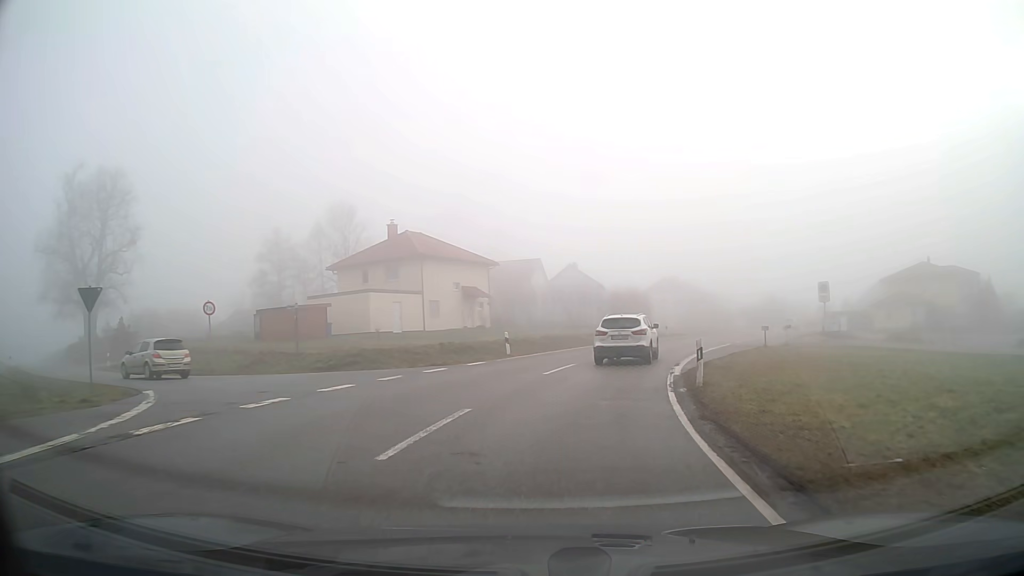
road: tertiary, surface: asphalt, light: Day
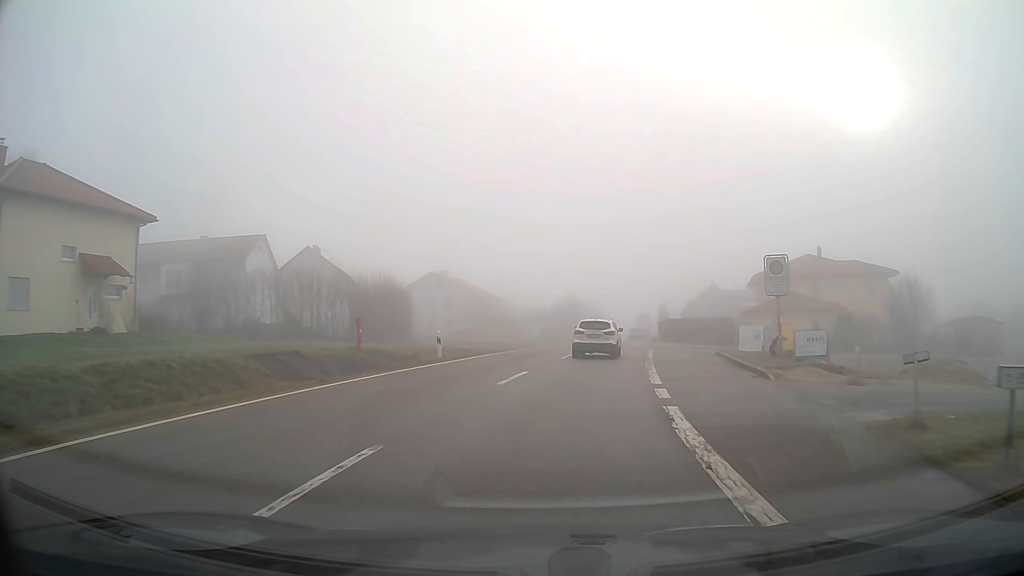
(+4.5, +26.4) m; +20°
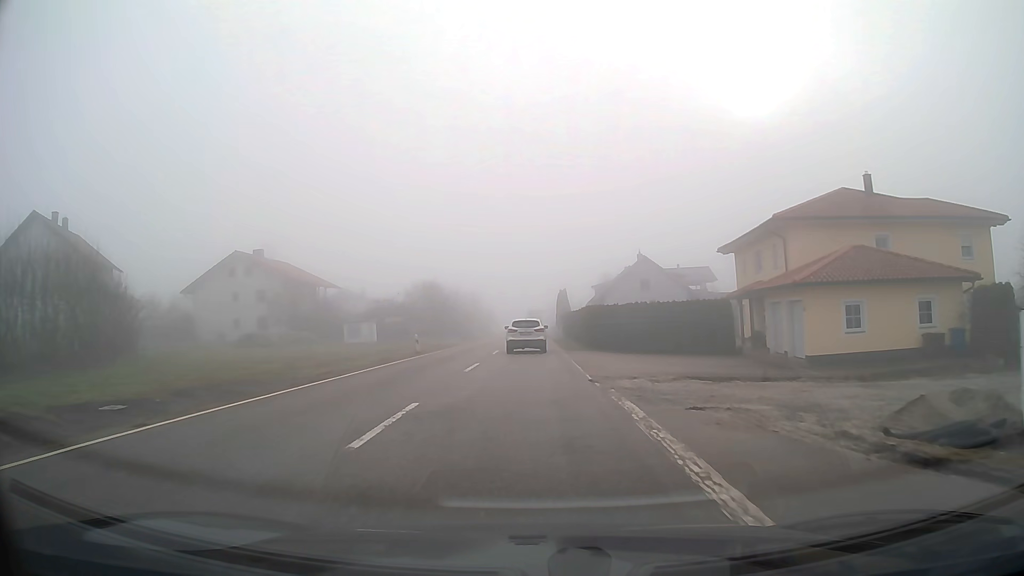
(+3.0, +30.6) m; +8°
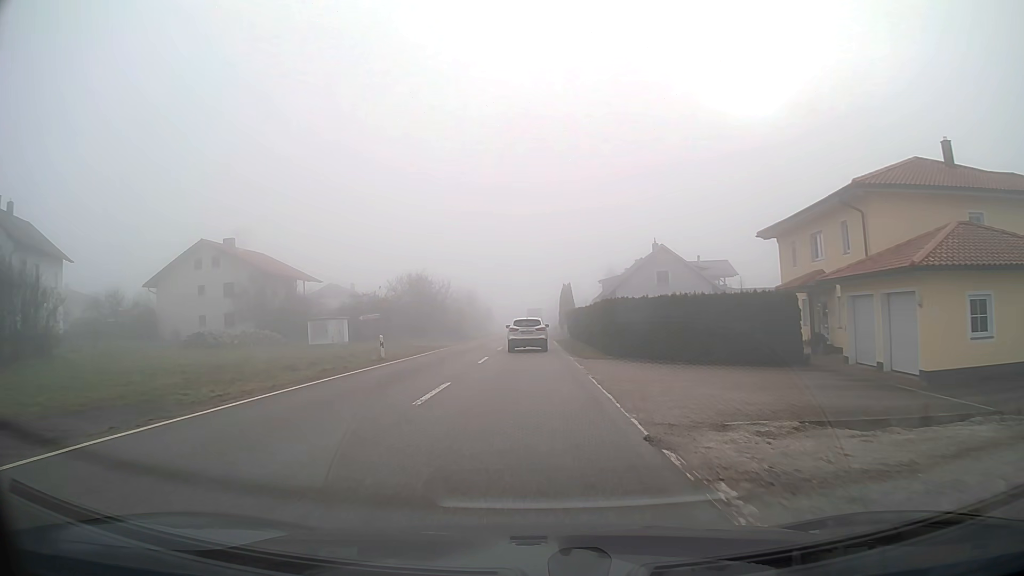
(0.0, +8.0) m; 0°
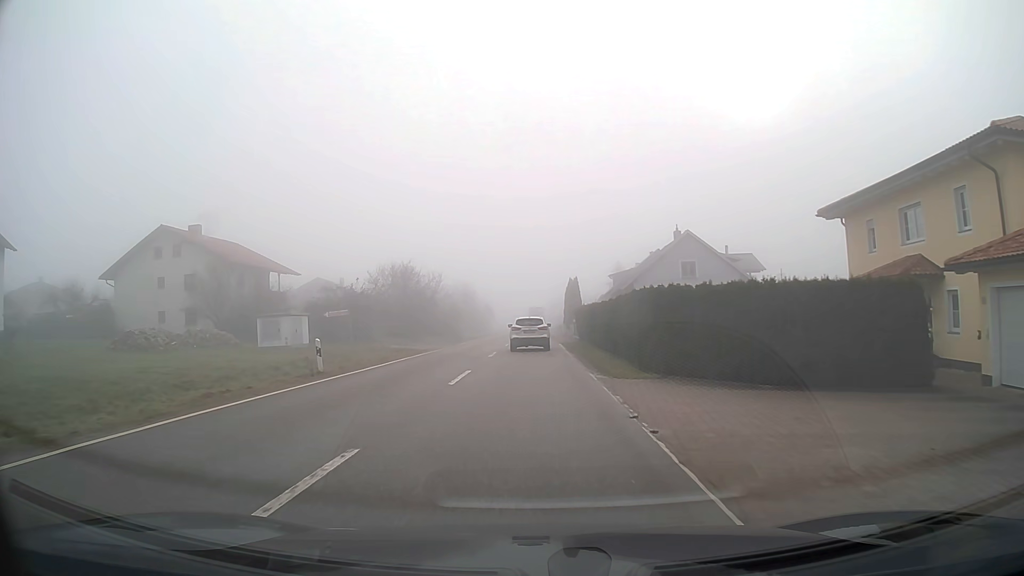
(0.0, +8.0) m; 0°
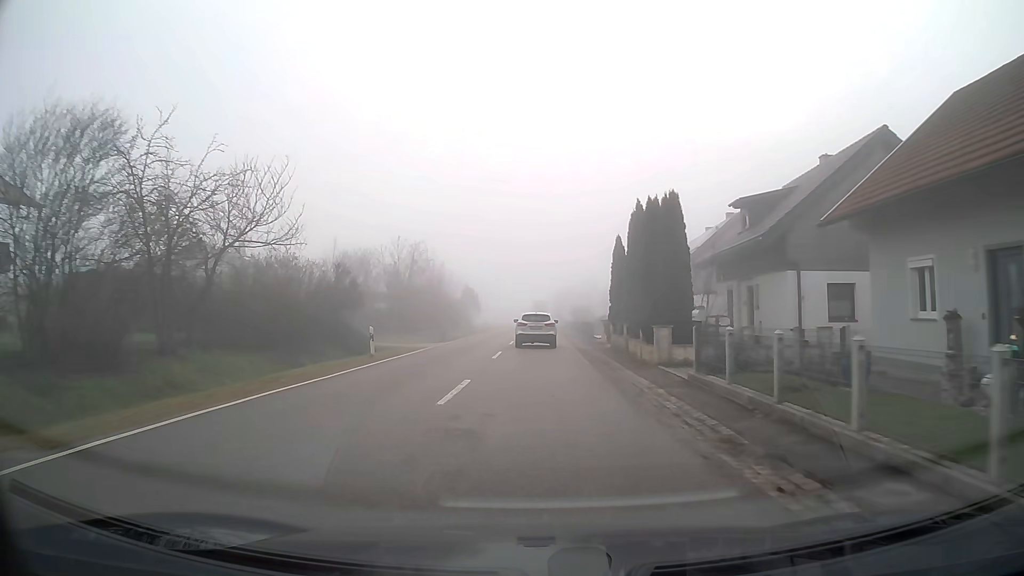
(-0.1, +39.9) m; 0°
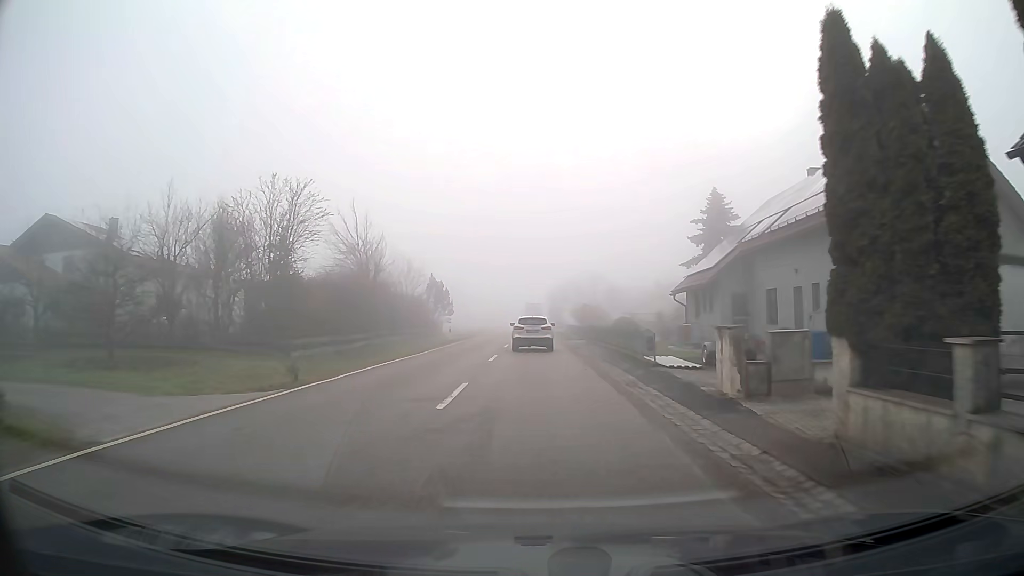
(+0.1, +23.0) m; 0°
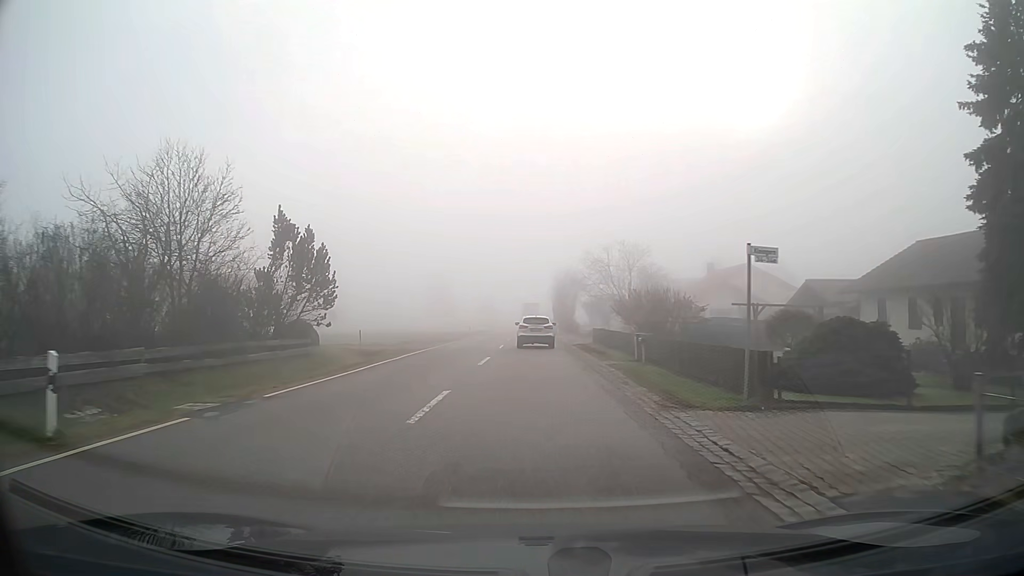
(0.0, +37.1) m; 0°
(0, +10) (0, +20) (0, +30) (0, +40) (0, +50) (0, +60) (0, +70) (-1, +80) (-1, +90) (-1, +100) m
